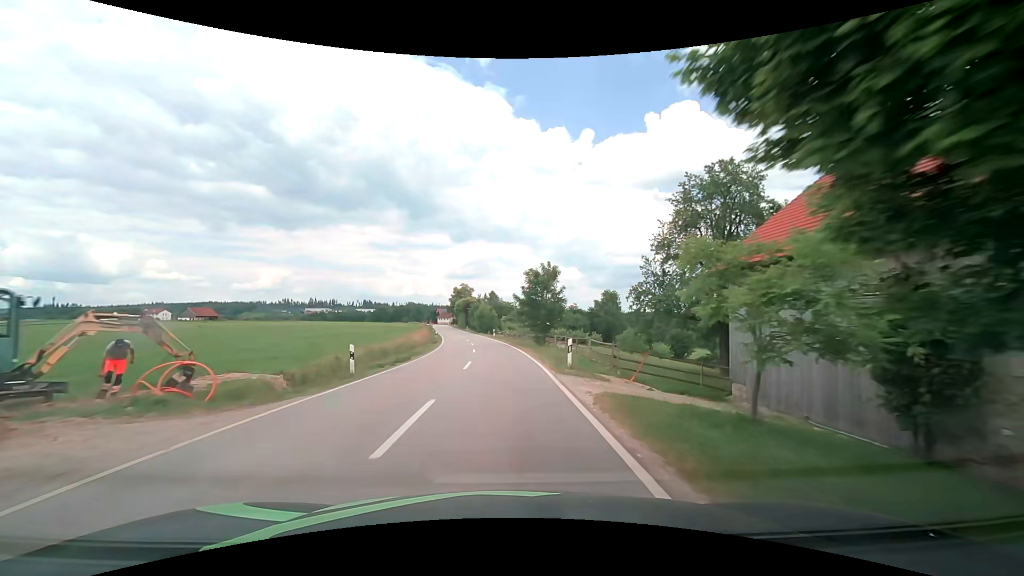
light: Day
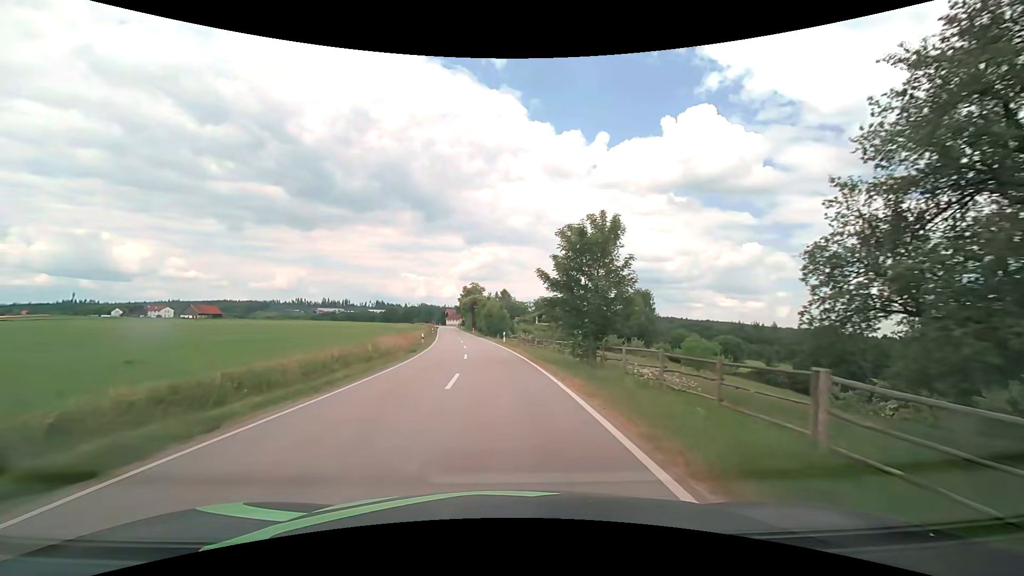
(-0.1, +17.7) m; -1°
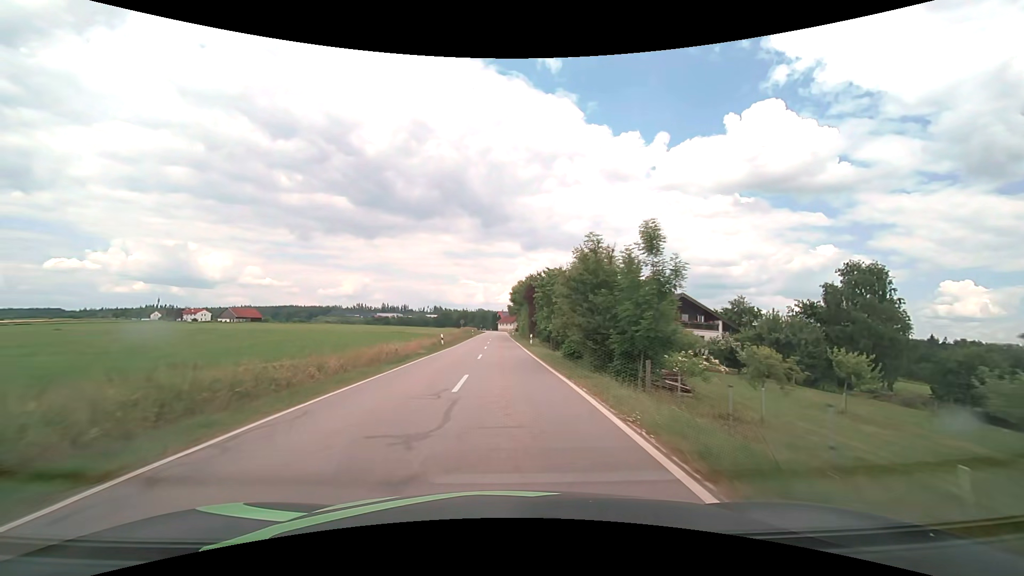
(-3.1, +49.3) m; -7°
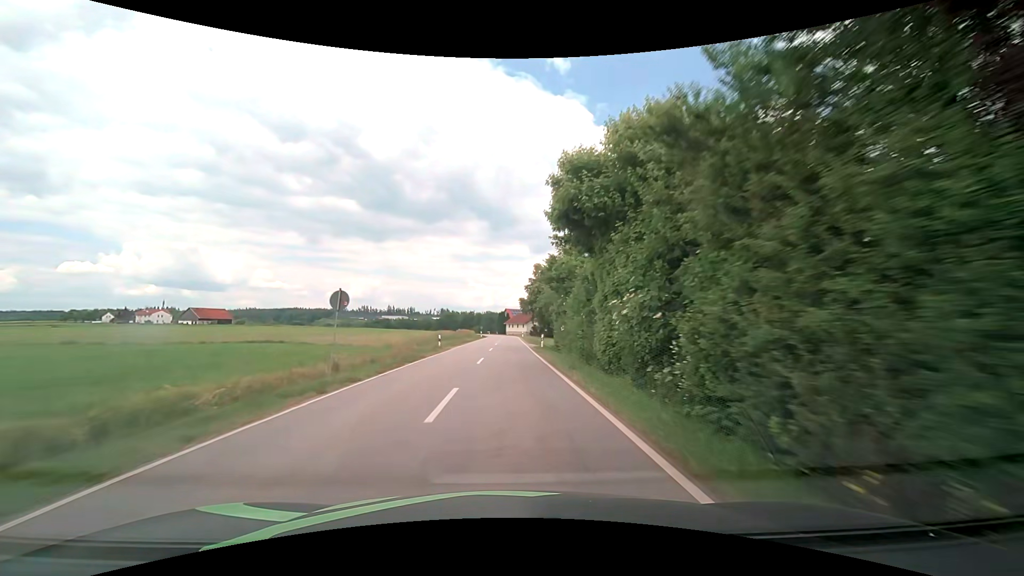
(-0.7, +52.4) m; -1°
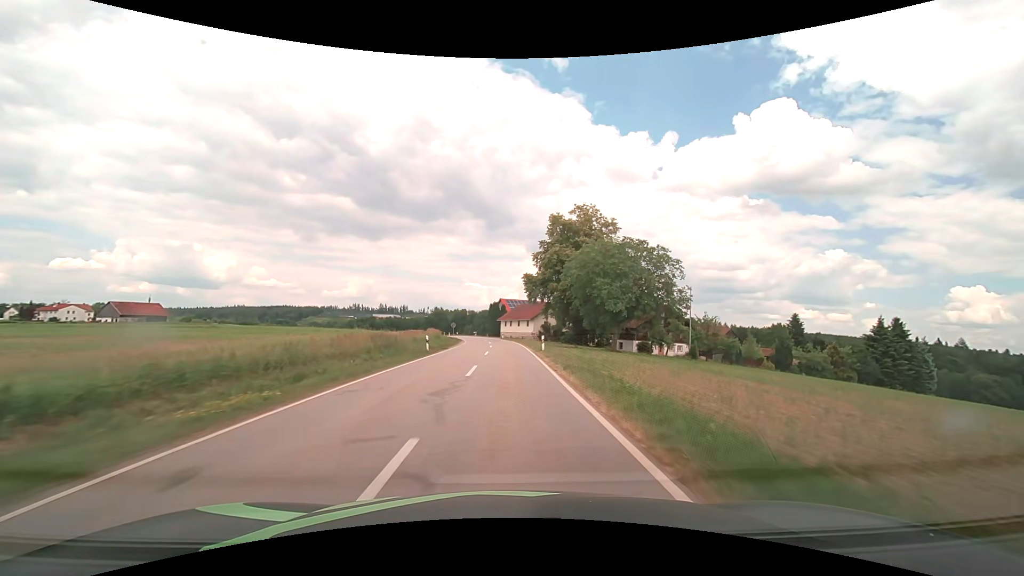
(+0.2, +53.5) m; 0°
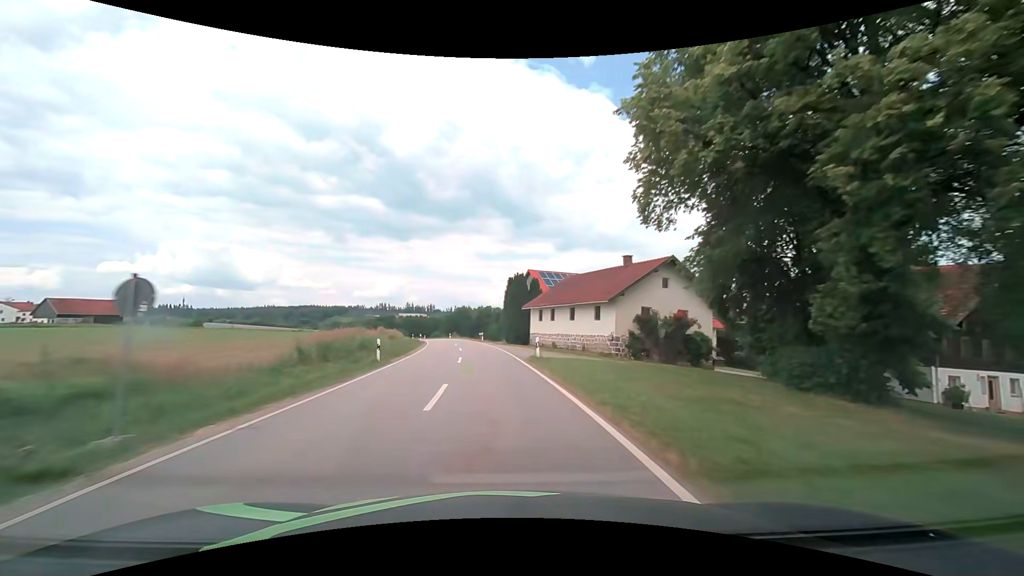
(-0.6, +54.2) m; -3°
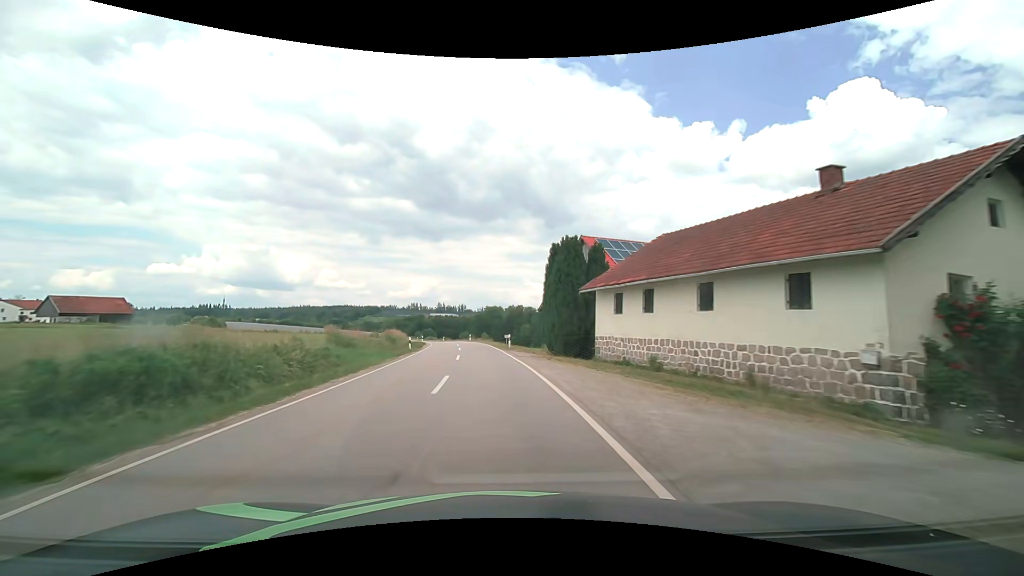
(-0.7, +22.0) m; -3°
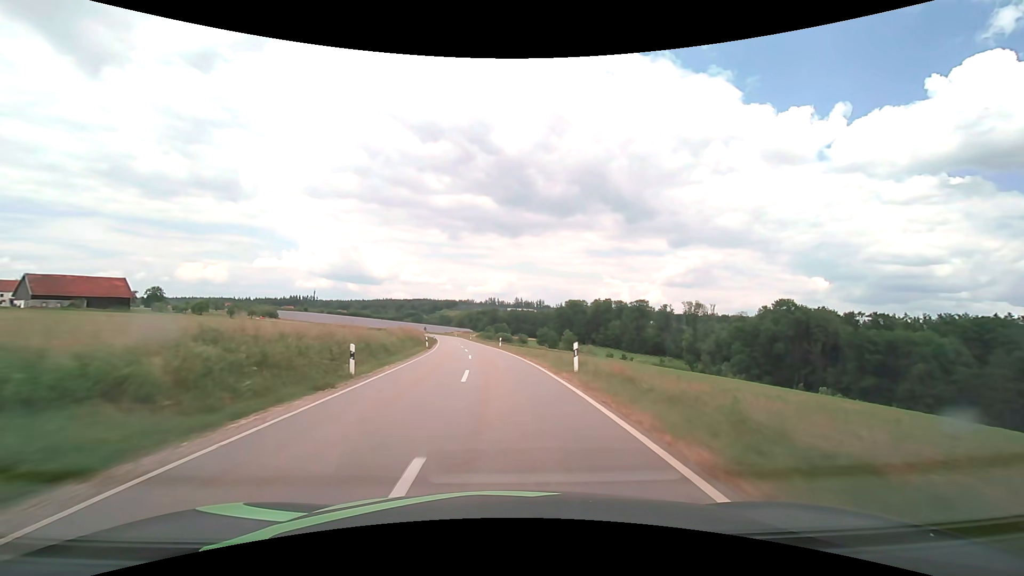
(-5.0, +58.2) m; -9°
